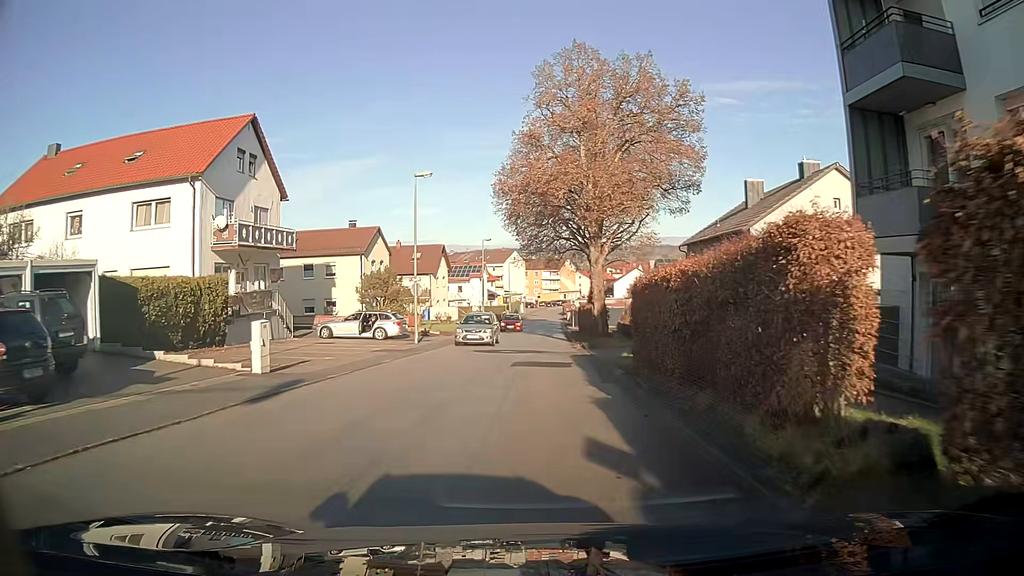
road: unclassified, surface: asphalt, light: Day
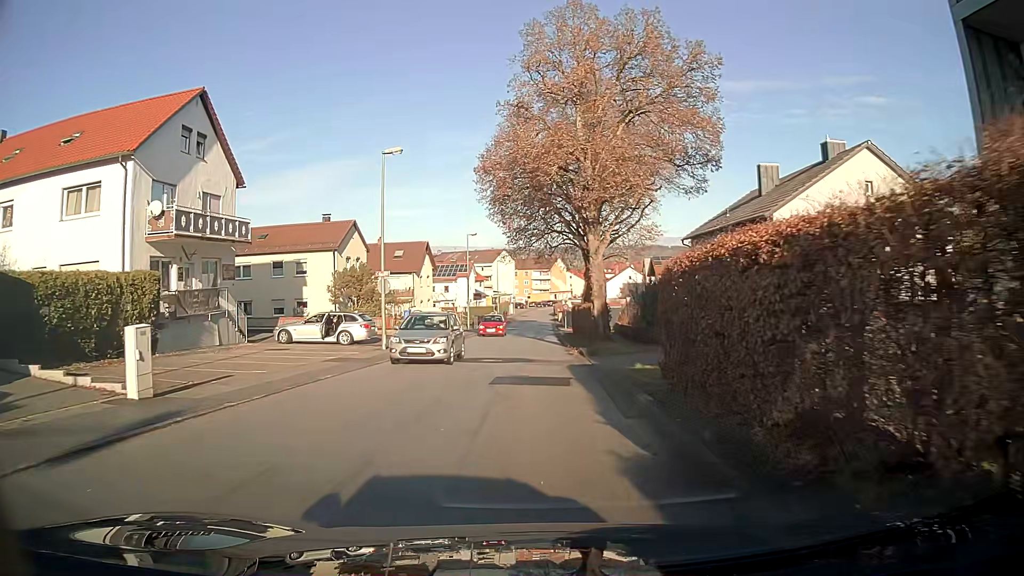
(0.0, +4.7) m; +1°
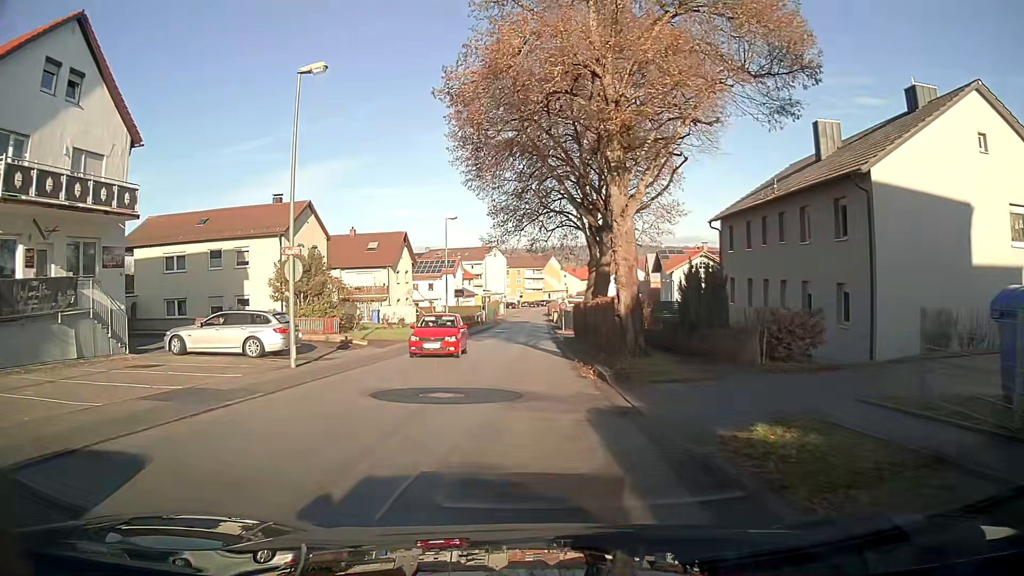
(+0.1, +9.4) m; +1°
(0, +10) (0, +20) (0, +30) (0, +40) (0, +50) (0, +60) (0, +70) (0, +80) (0, +90) (0, +100) m
